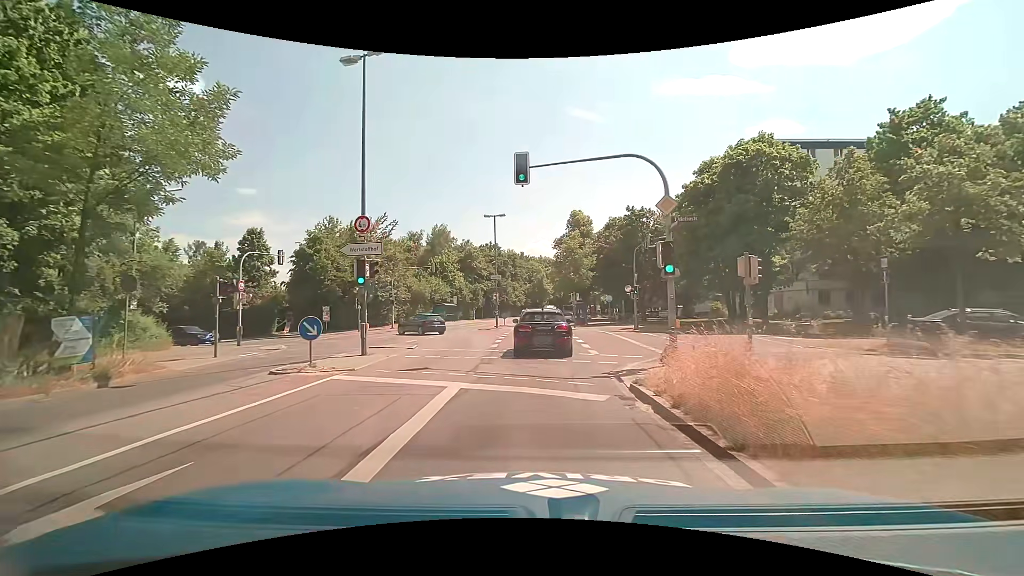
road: secondary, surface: asphalt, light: Day
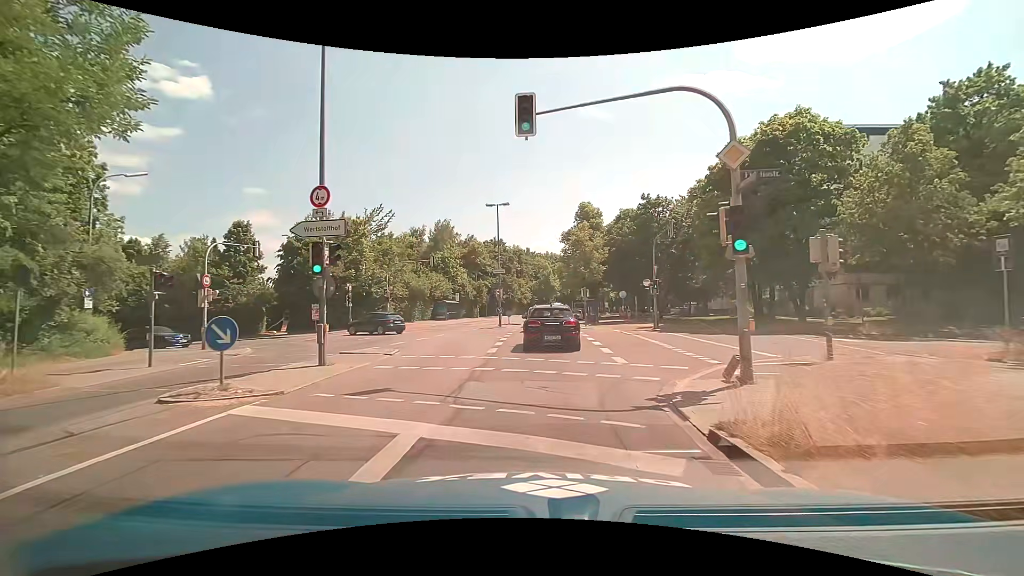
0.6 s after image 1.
(0.0, +3.9) m; 0°
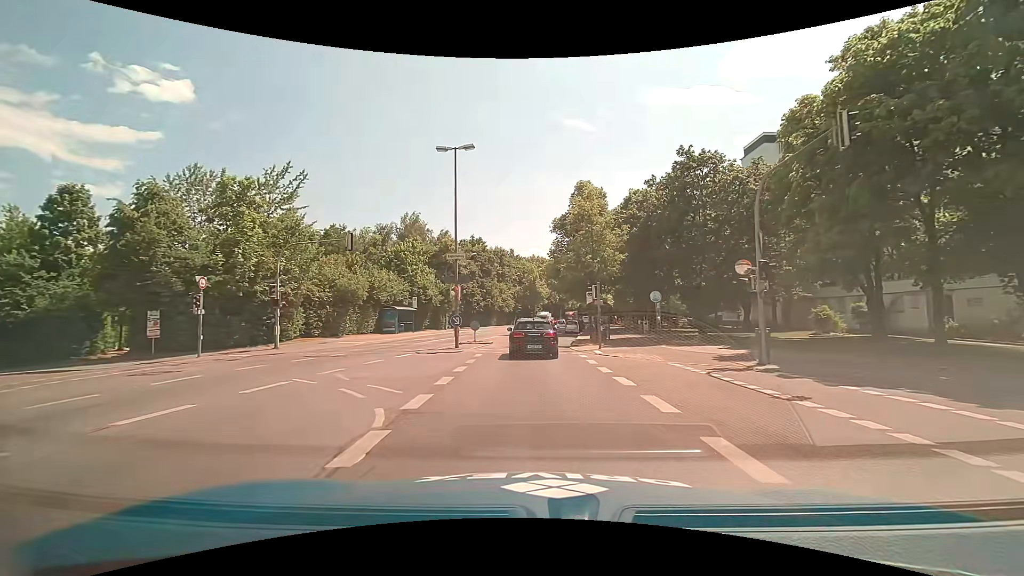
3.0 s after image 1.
(+0.1, +16.9) m; +1°
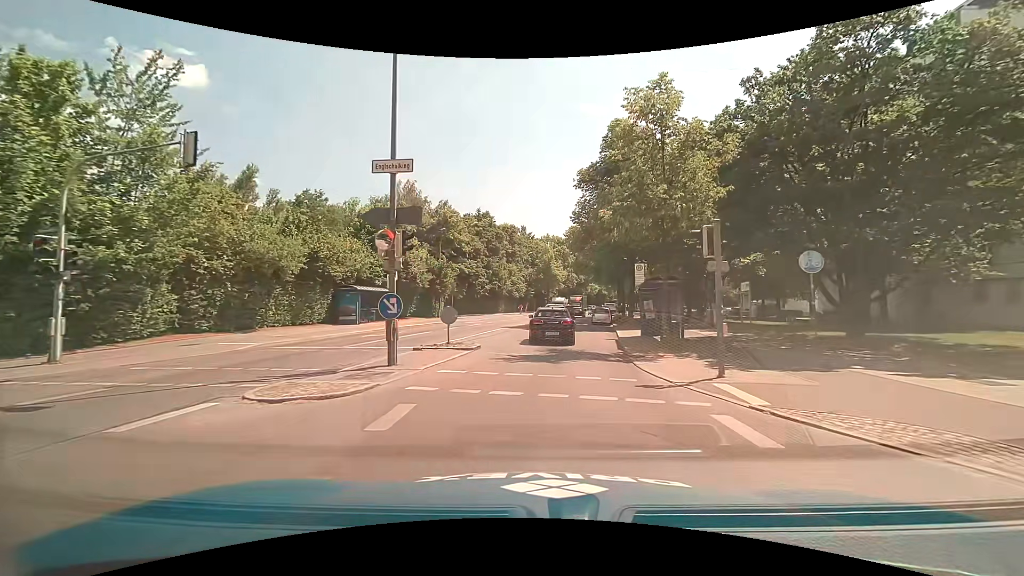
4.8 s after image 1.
(-0.2, +13.9) m; -1°
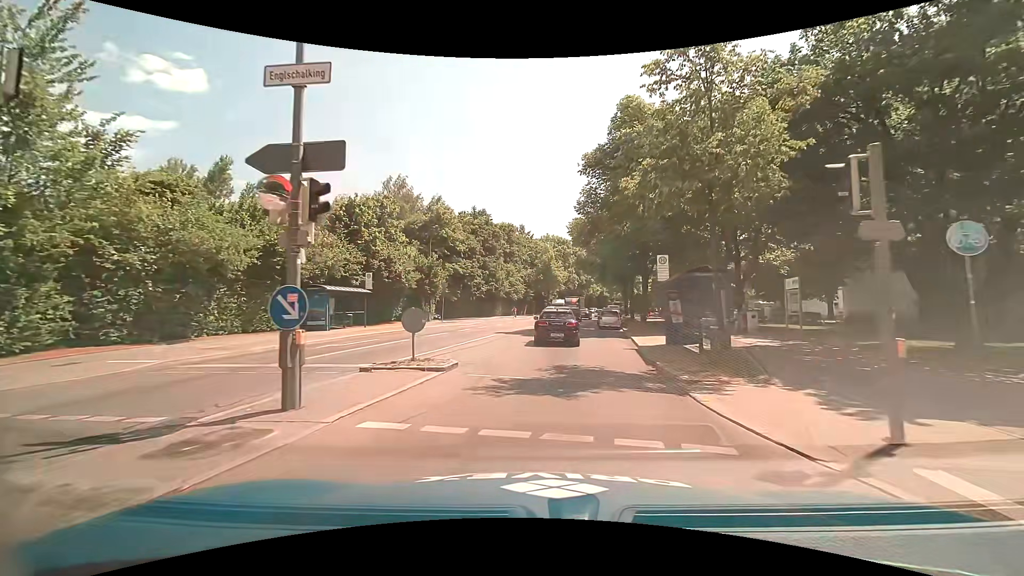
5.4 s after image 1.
(0.0, +4.8) m; 0°
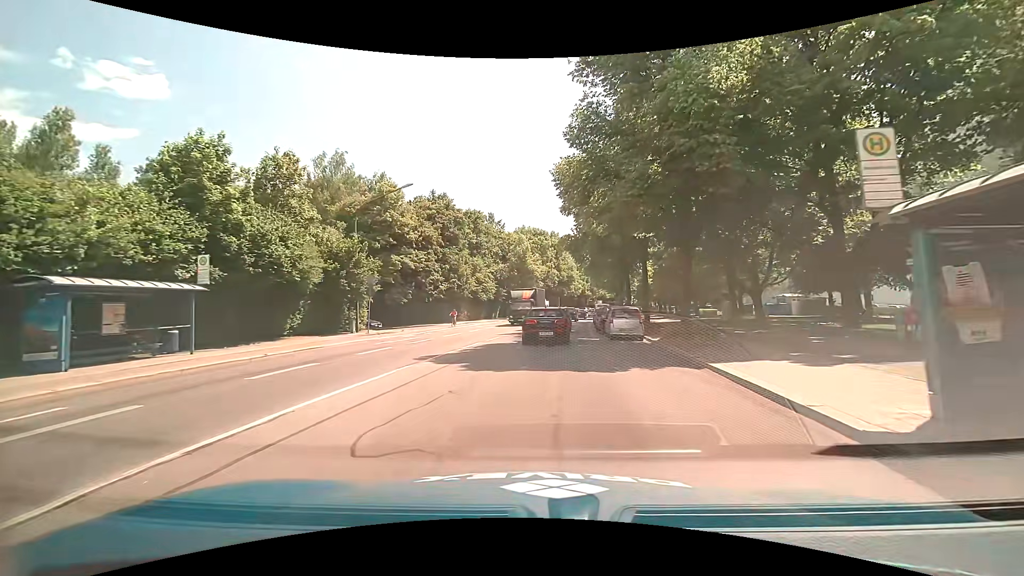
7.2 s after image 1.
(+0.4, +14.6) m; +2°
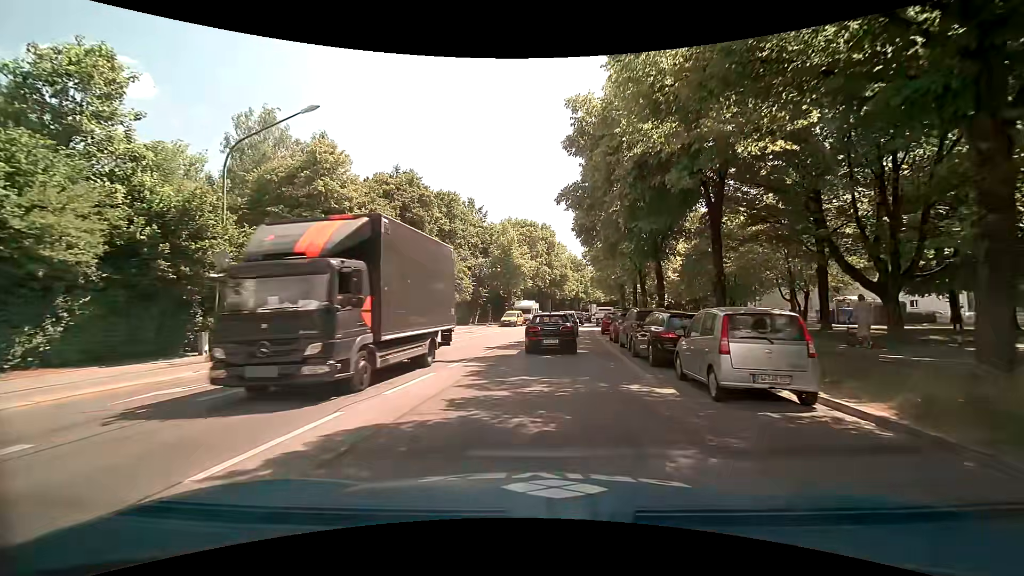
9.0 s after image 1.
(+0.3, +13.9) m; +2°
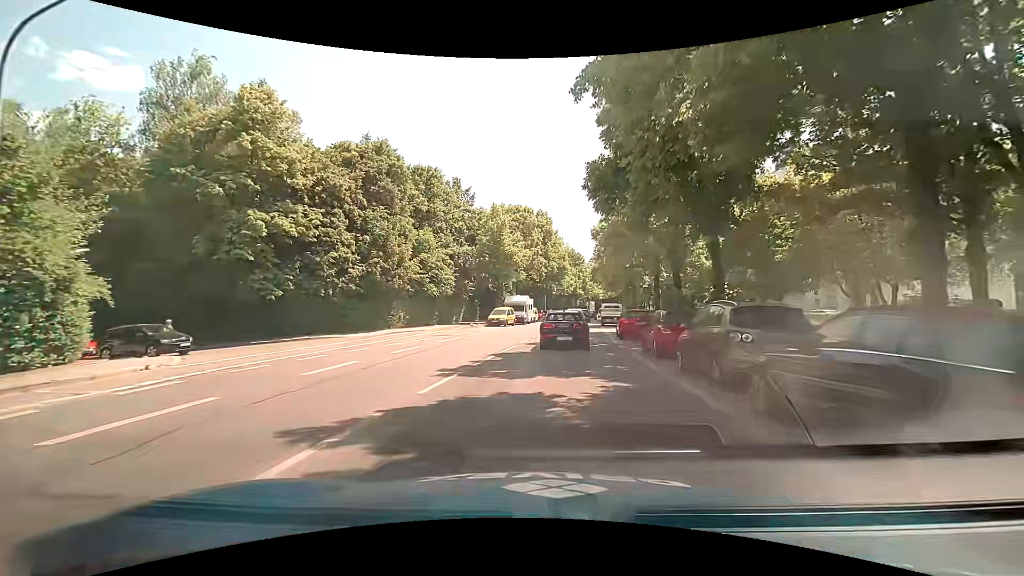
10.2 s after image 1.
(0.0, +9.2) m; 0°
(0, +10) (+1, +20) (+2, +30) (+3, +40) (+4, +50) (+6, +60) (+8, +69) (+10, +79) (+11, +89) (+13, +99) m
